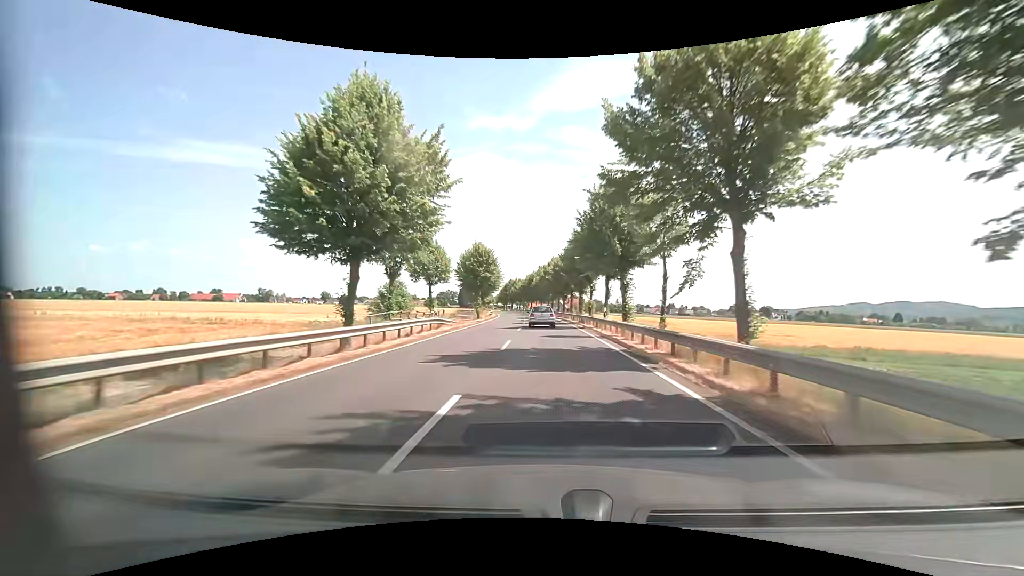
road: primary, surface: asphalt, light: Day
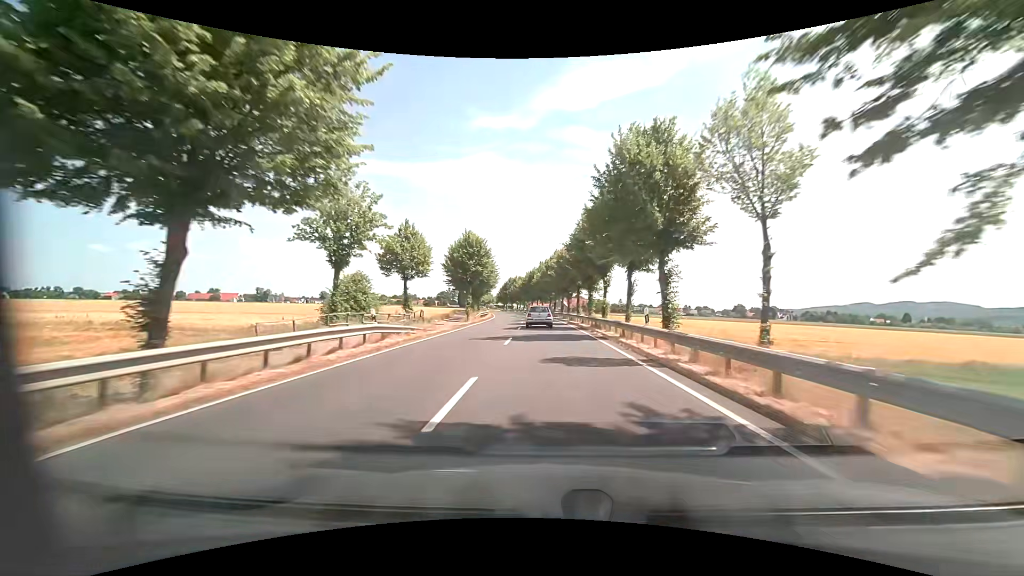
(0.0, +10.1) m; 0°
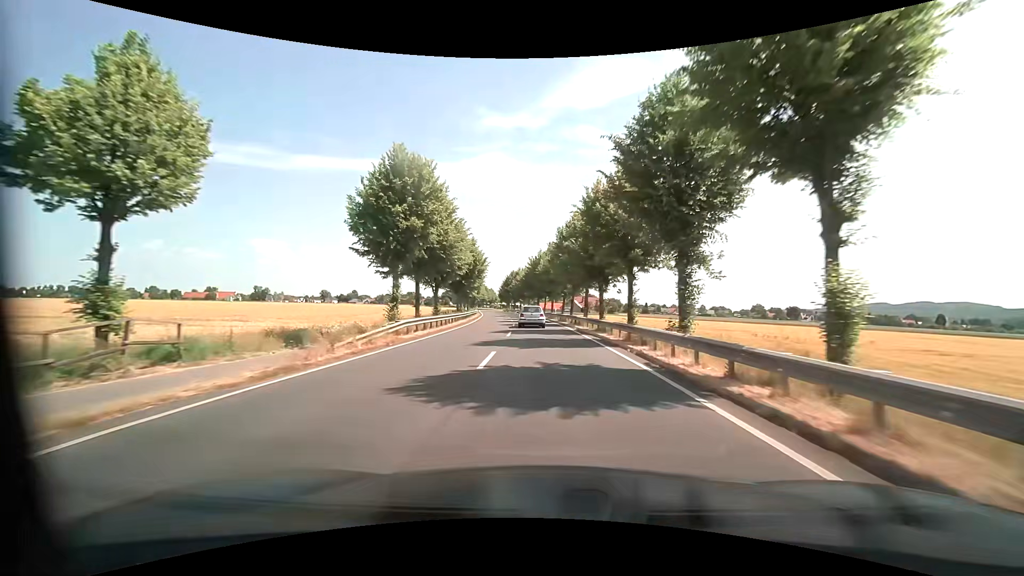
(-0.2, +30.4) m; -1°
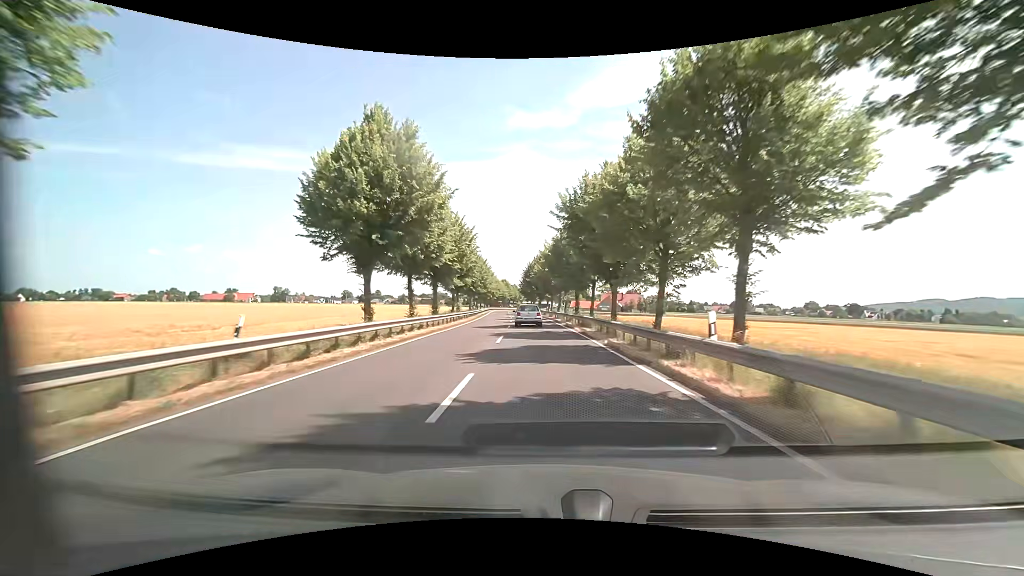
(-1.3, +40.7) m; -4°
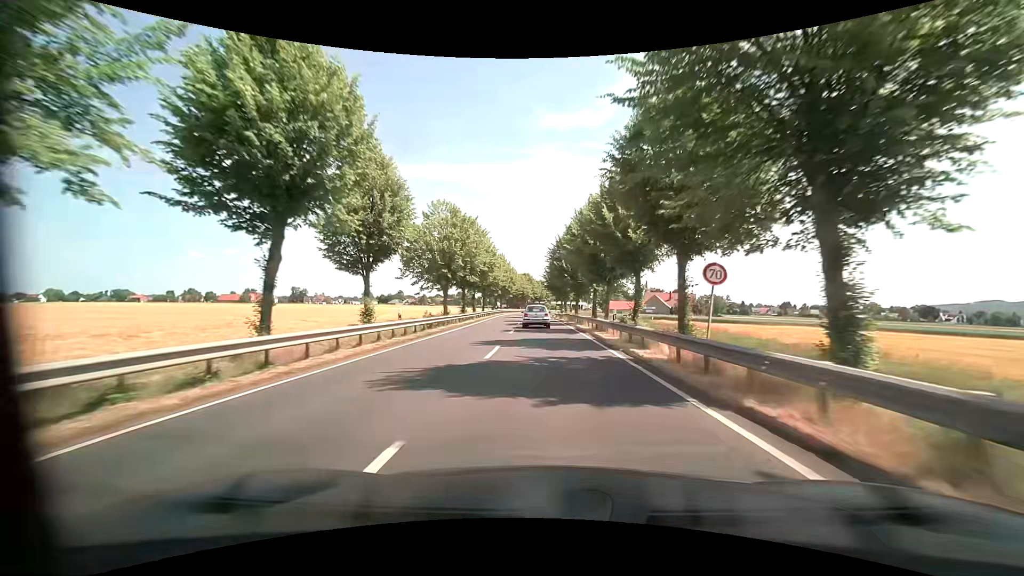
(-1.3, +40.7) m; -3°
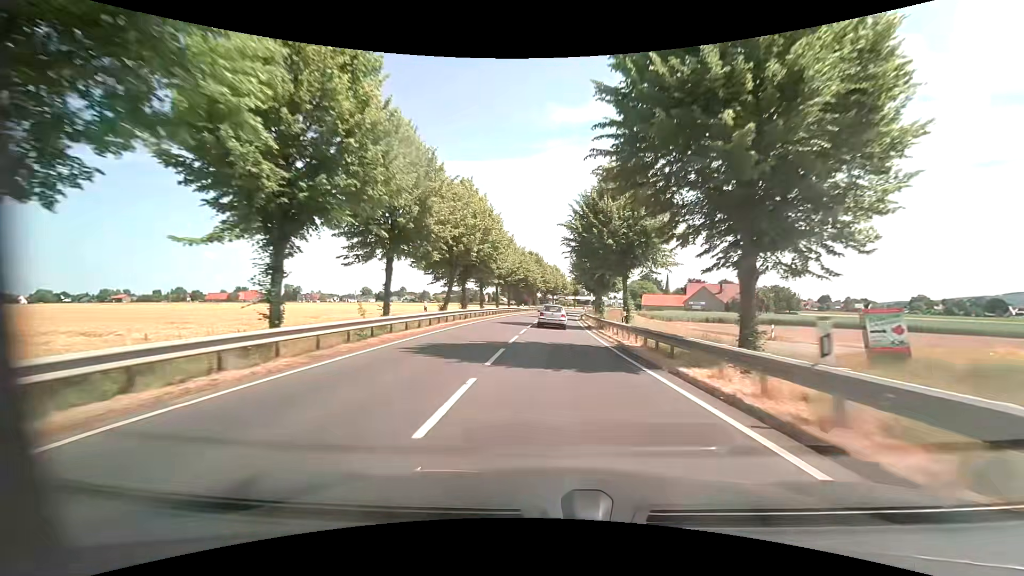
(-1.3, +50.1) m; -2°
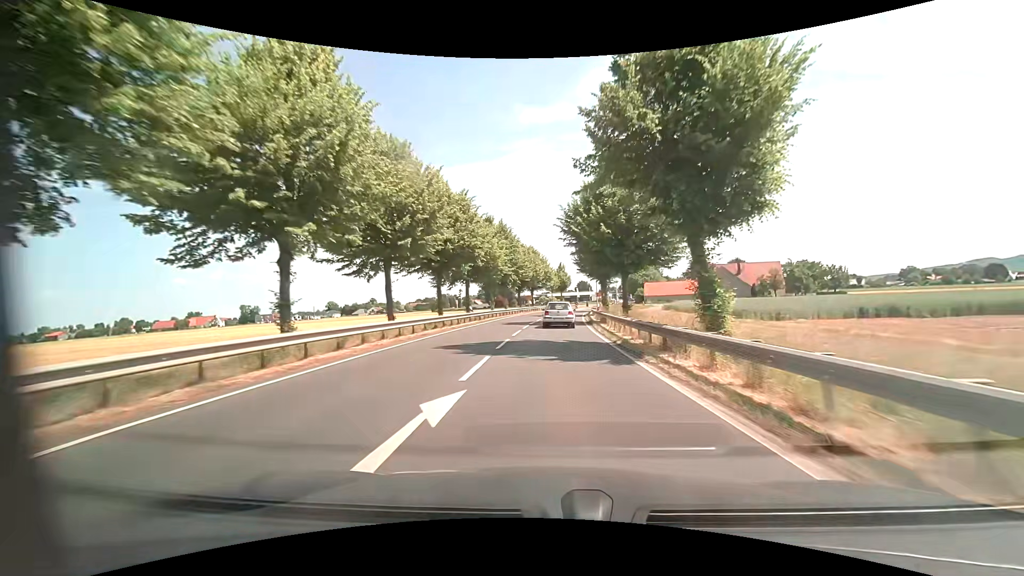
(+0.9, +38.1) m; +3°
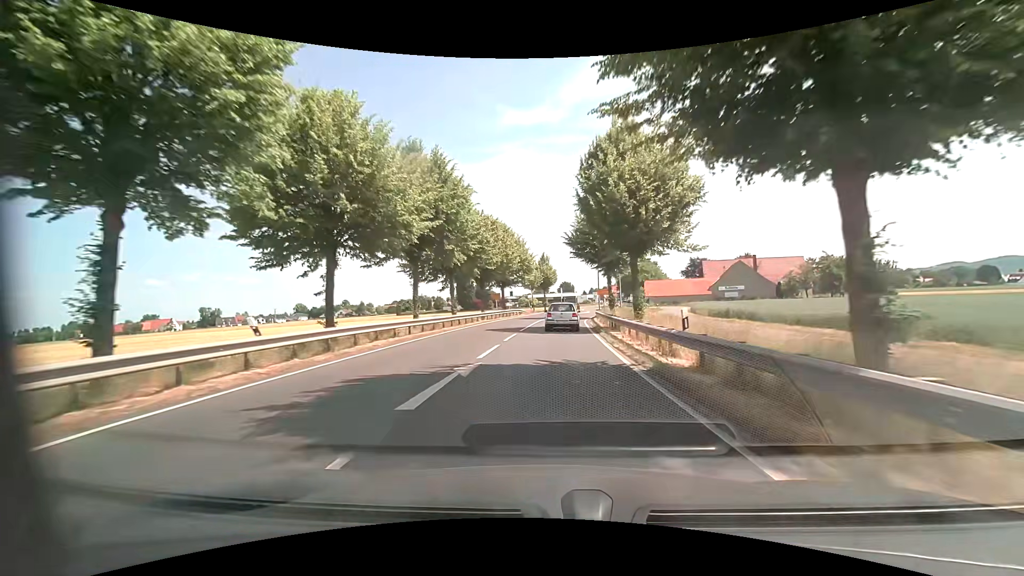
(+0.3, +25.9) m; +2°
